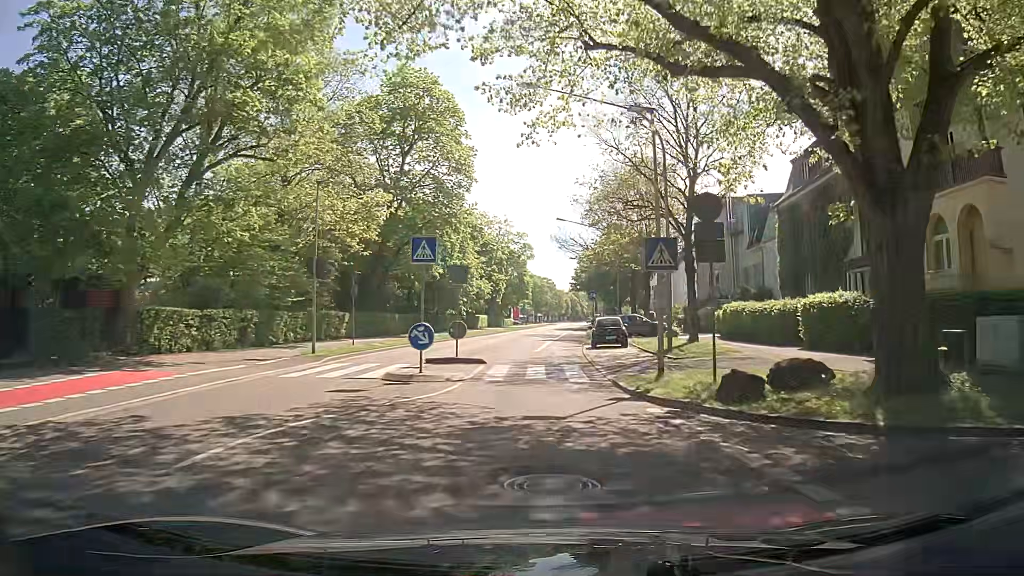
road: secondary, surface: asphalt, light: Day
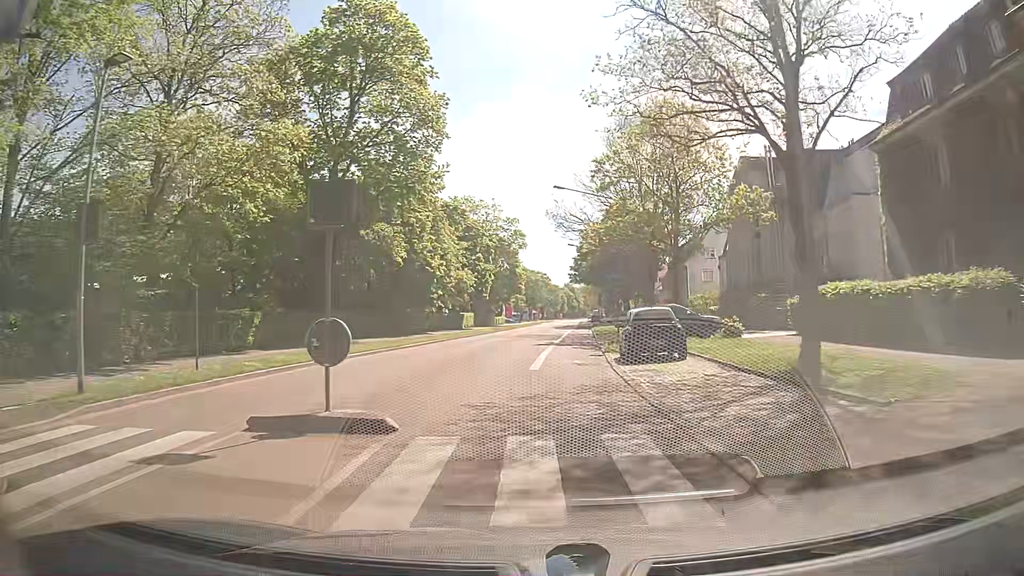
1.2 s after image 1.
(+0.1, +13.3) m; +2°
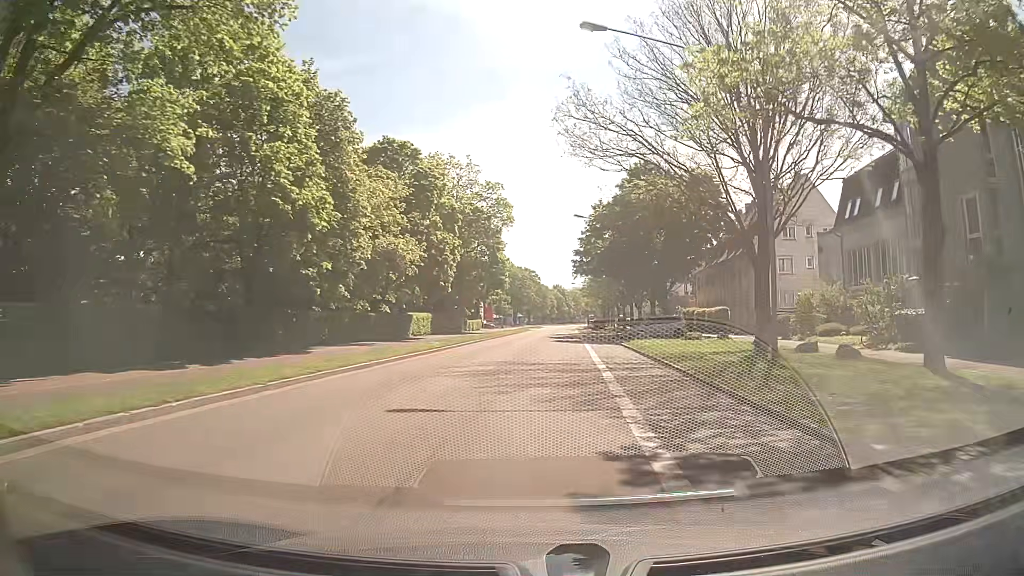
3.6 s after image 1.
(-0.9, +27.8) m; 0°
(0, +10) (0, +20) (+1, +30) (+1, +40) (+2, +50) (+2, +60) (+3, +70) (+3, +80) (+4, +90) (+4, +100) m
